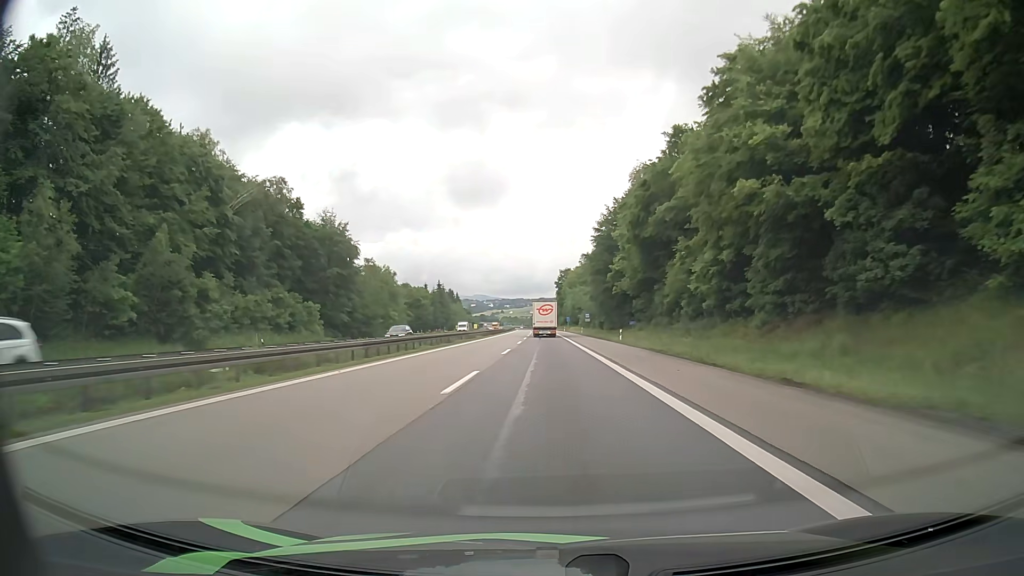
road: motorway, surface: asphalt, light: Day
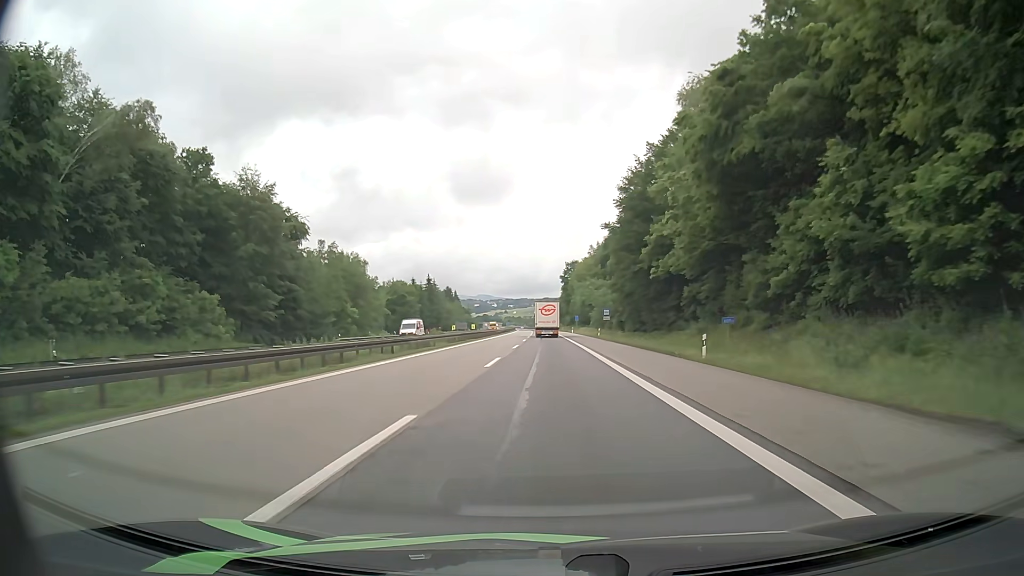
(-0.2, +27.7) m; 0°
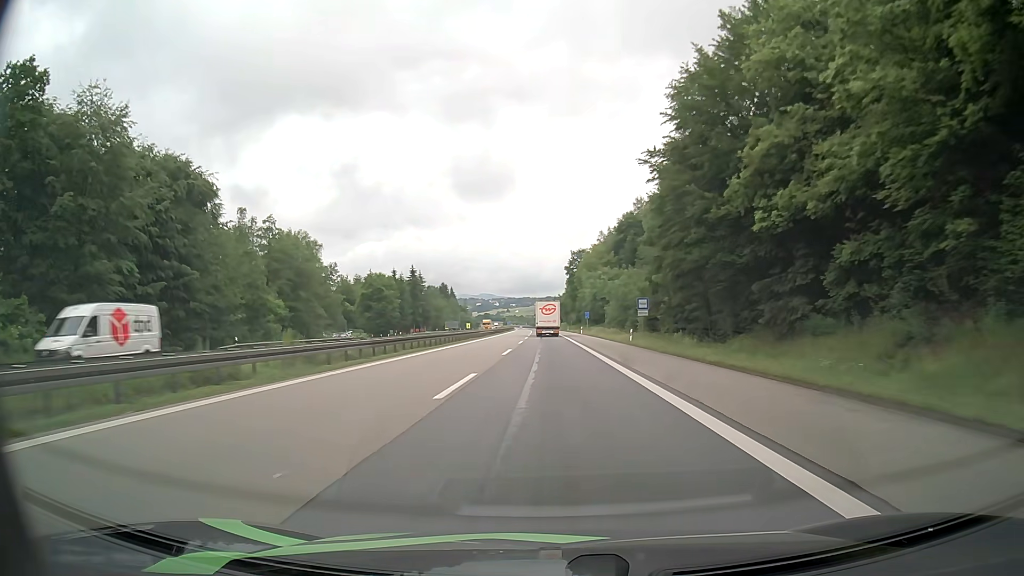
(-0.1, +27.7) m; 0°
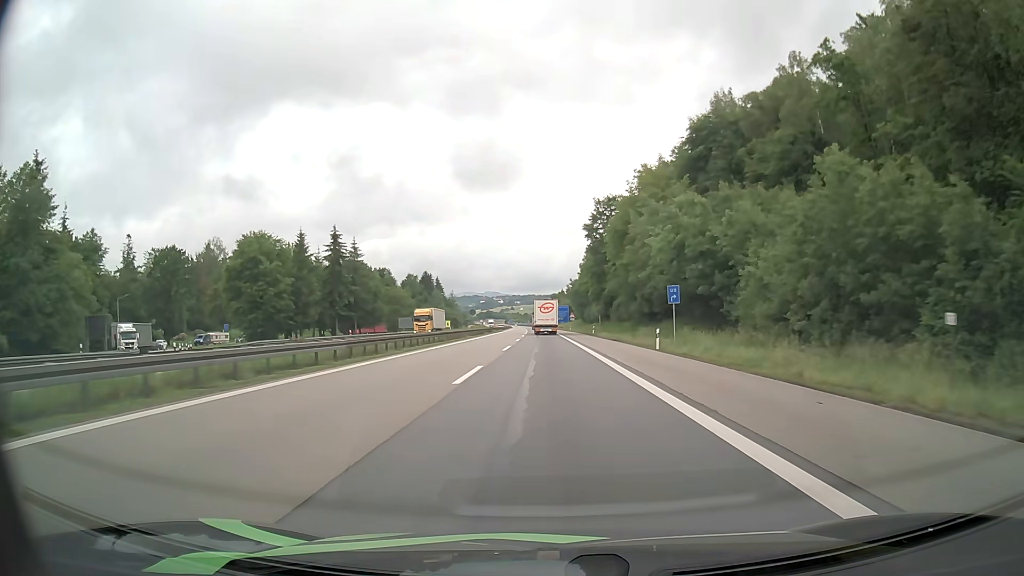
(-0.4, +69.3) m; 0°
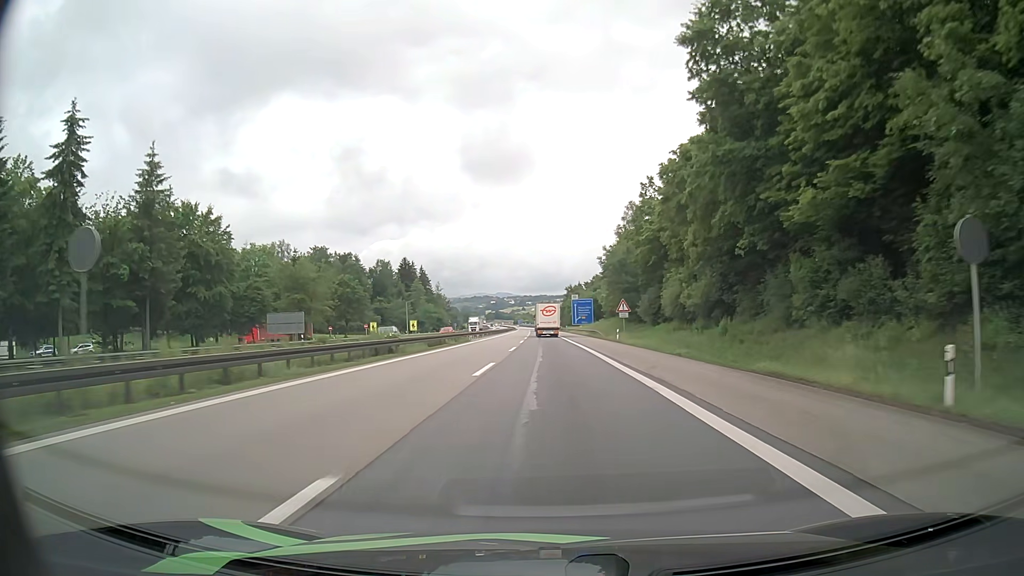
(-0.8, +69.3) m; -1°
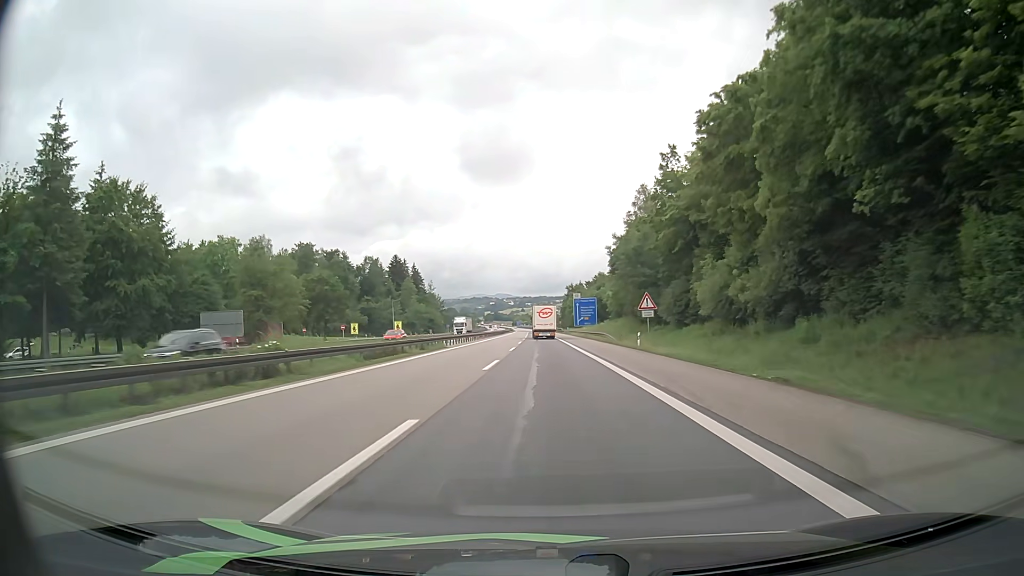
(0.0, +13.8) m; 0°
(0, +10) (0, +20) (0, +30) (0, +40) (0, +50) (0, +60) (-1, +70) (-1, +80) (-1, +90) (-1, +100) m
